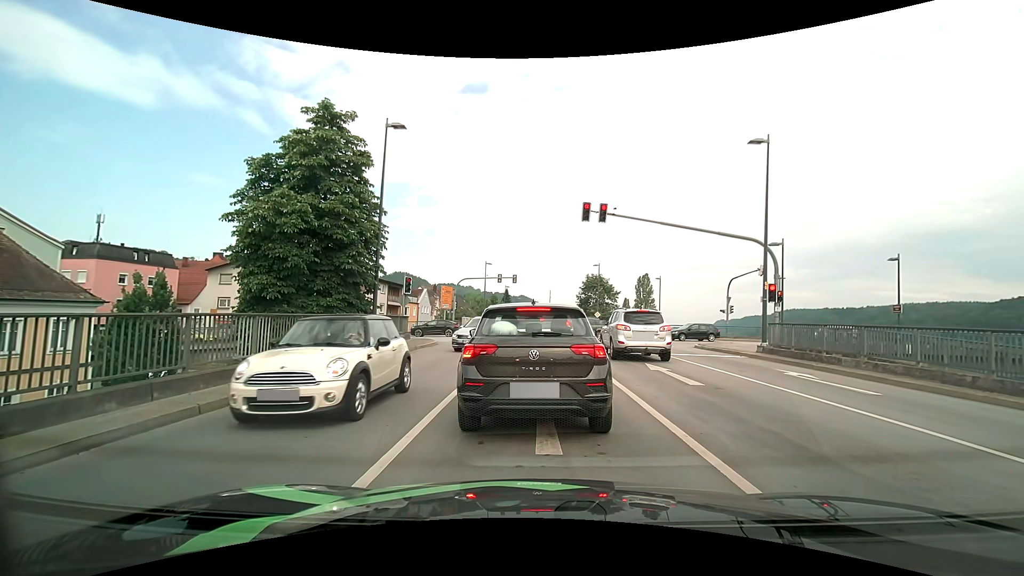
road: primary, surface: asphalt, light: Day
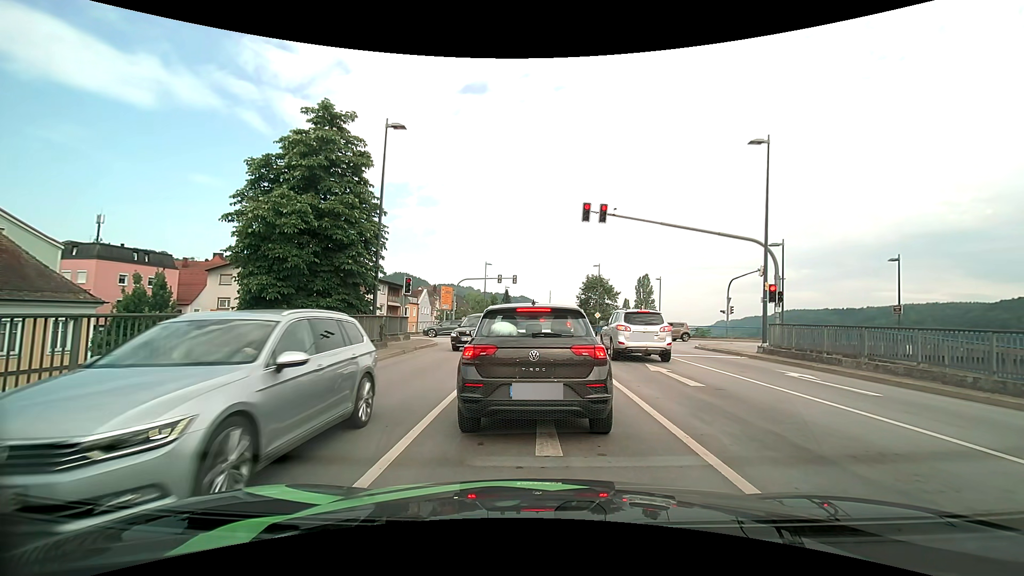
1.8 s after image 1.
(0.0, +0.1) m; 0°
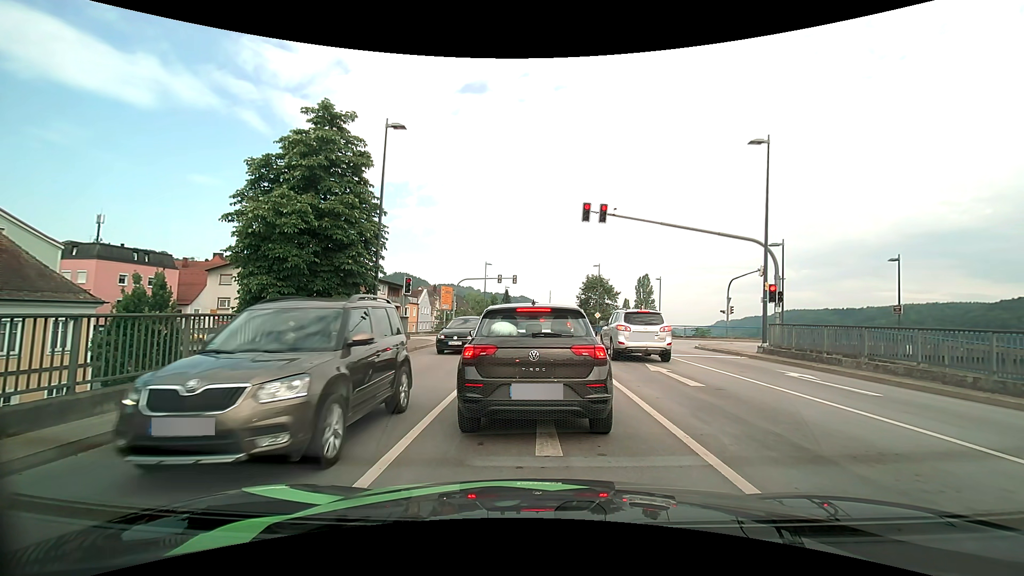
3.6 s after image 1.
(0.0, 0.0) m; 0°
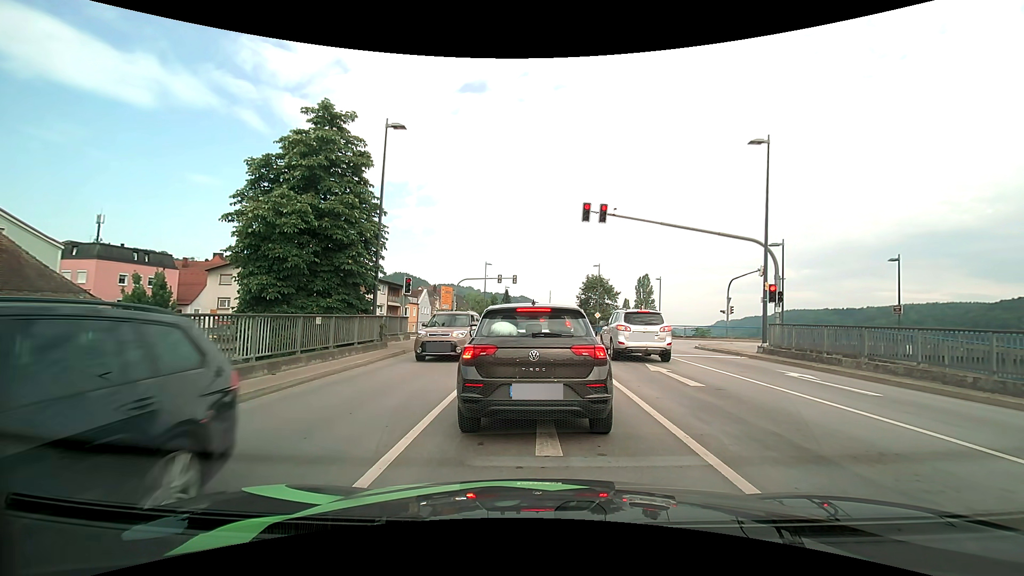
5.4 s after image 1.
(0.0, 0.0) m; 0°
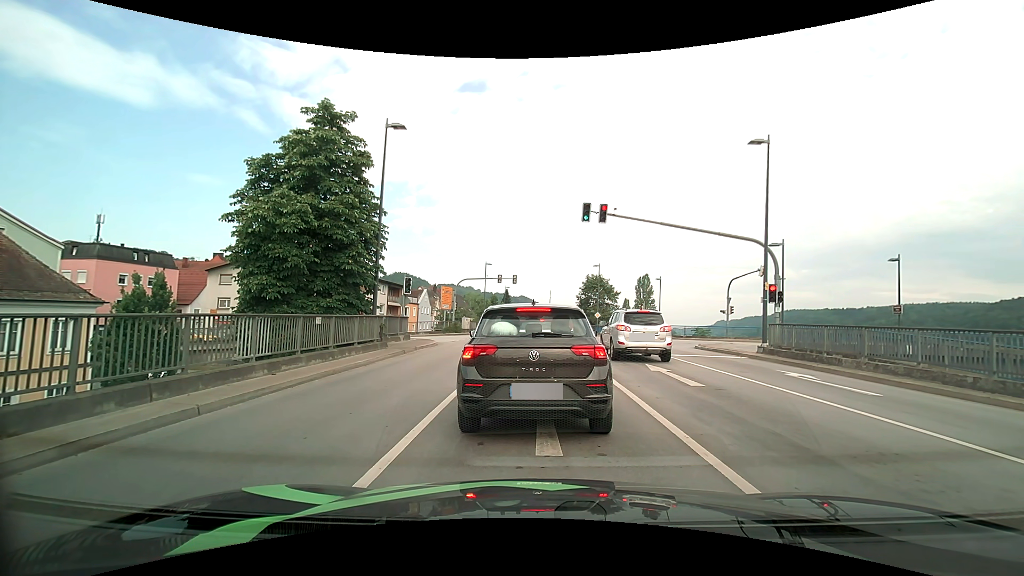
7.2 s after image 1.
(0.0, 0.0) m; 0°
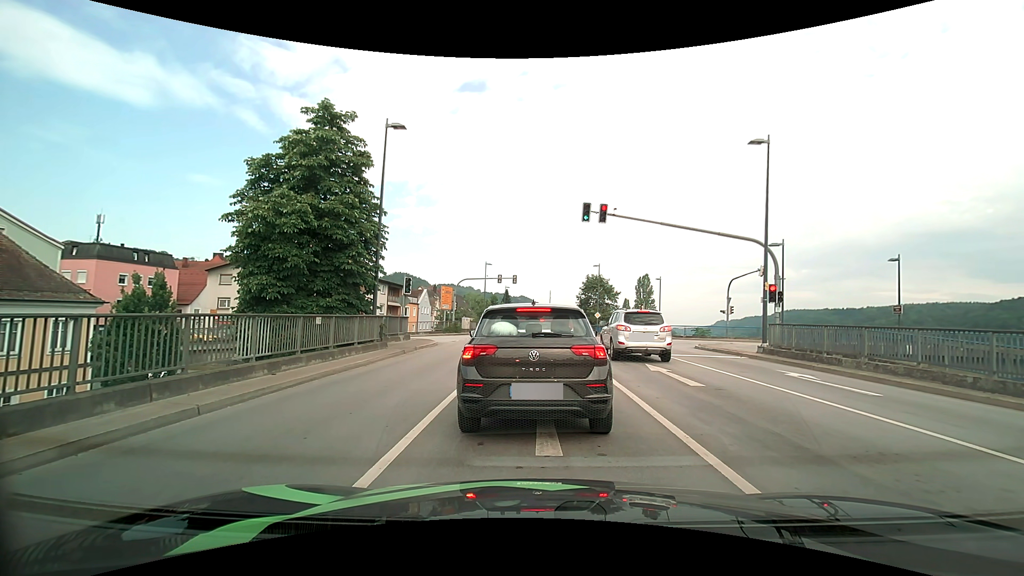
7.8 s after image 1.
(0.0, 0.0) m; 0°
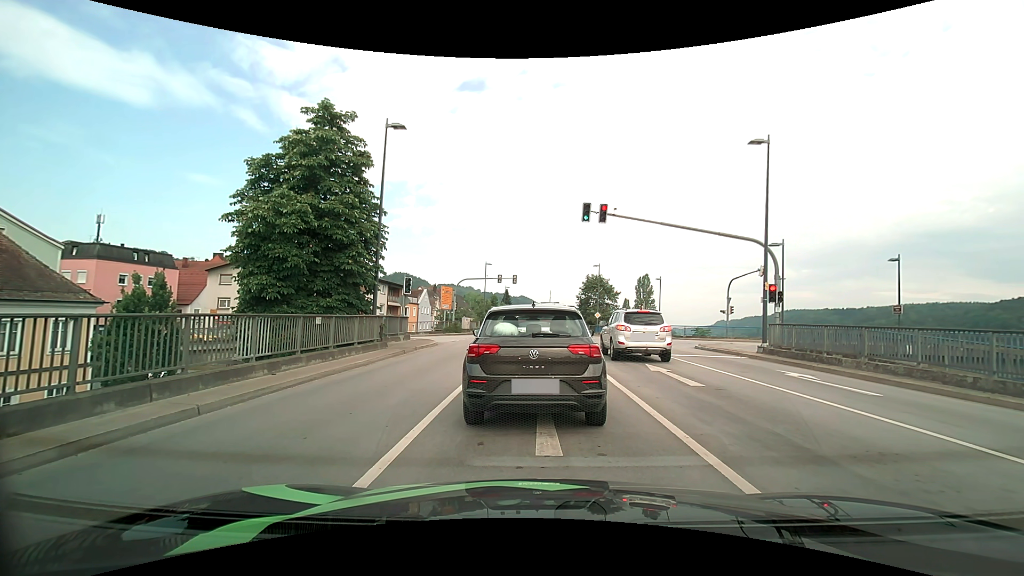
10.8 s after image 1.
(0.0, 0.0) m; 0°
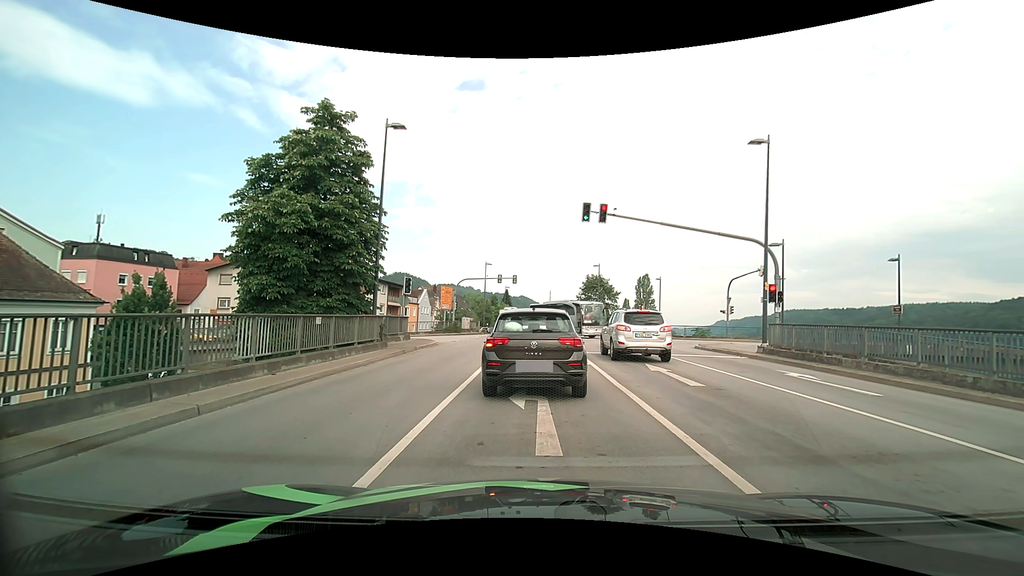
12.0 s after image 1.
(0.0, 0.0) m; 0°
(0, +10) (0, +20) (0, +30) (-3, +40) (-10, +46) (-20, +48) (-30, +48) (-40, +48) (-50, +47) (-60, +47) m
